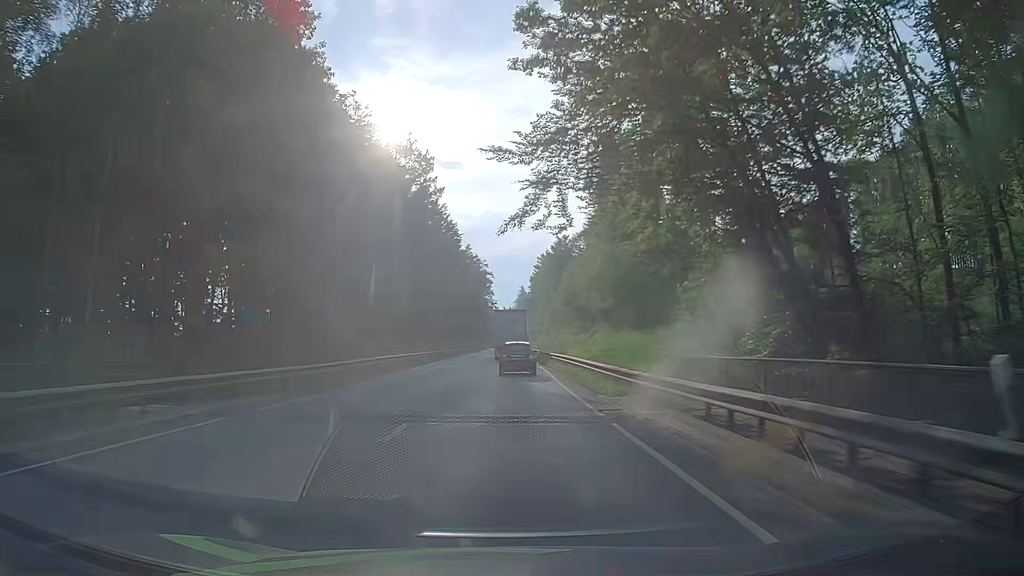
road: primary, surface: asphalt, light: Day
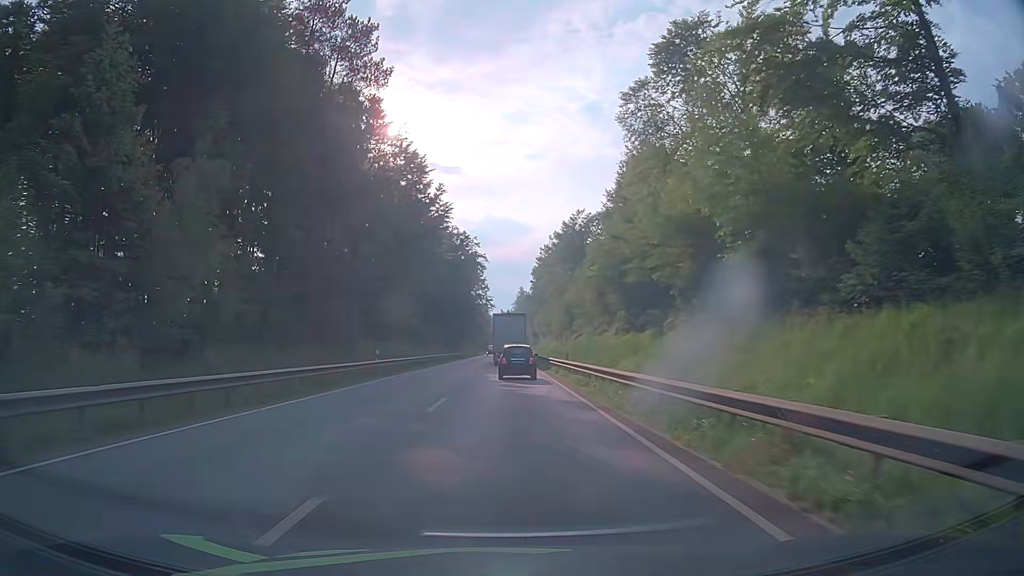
(+0.1, +31.7) m; 0°
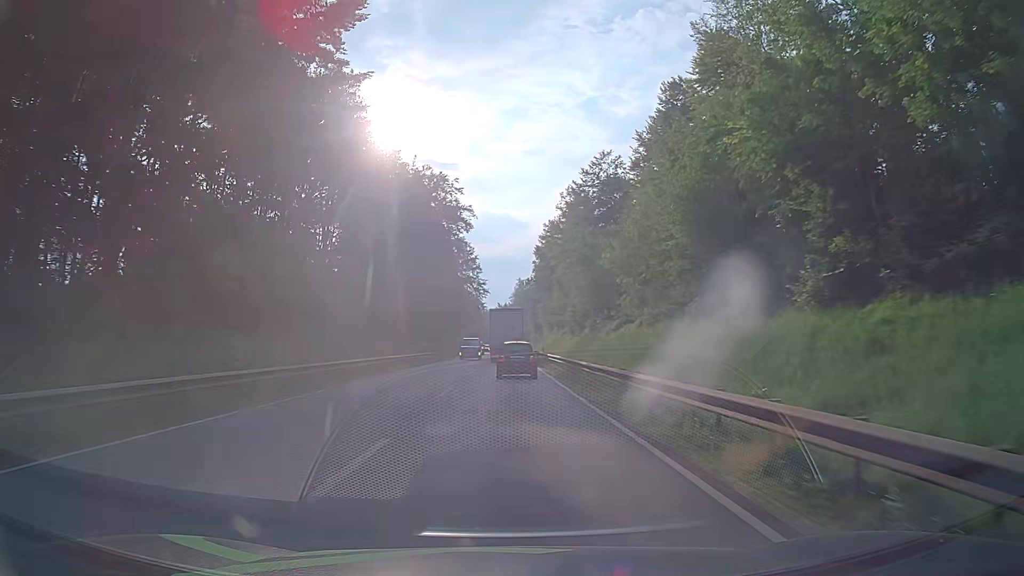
(+0.2, +32.3) m; +1°
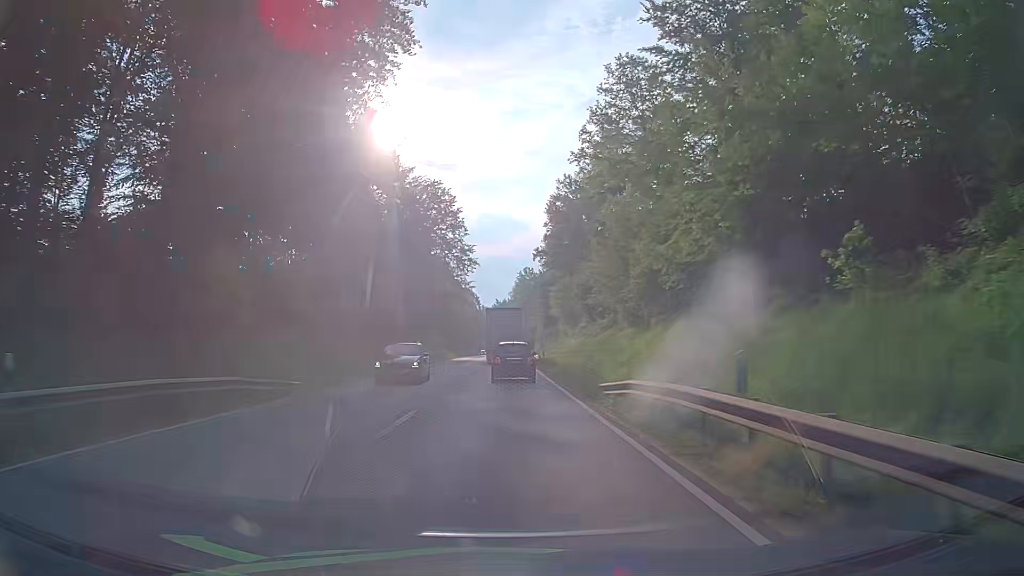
(-0.1, +44.0) m; 0°
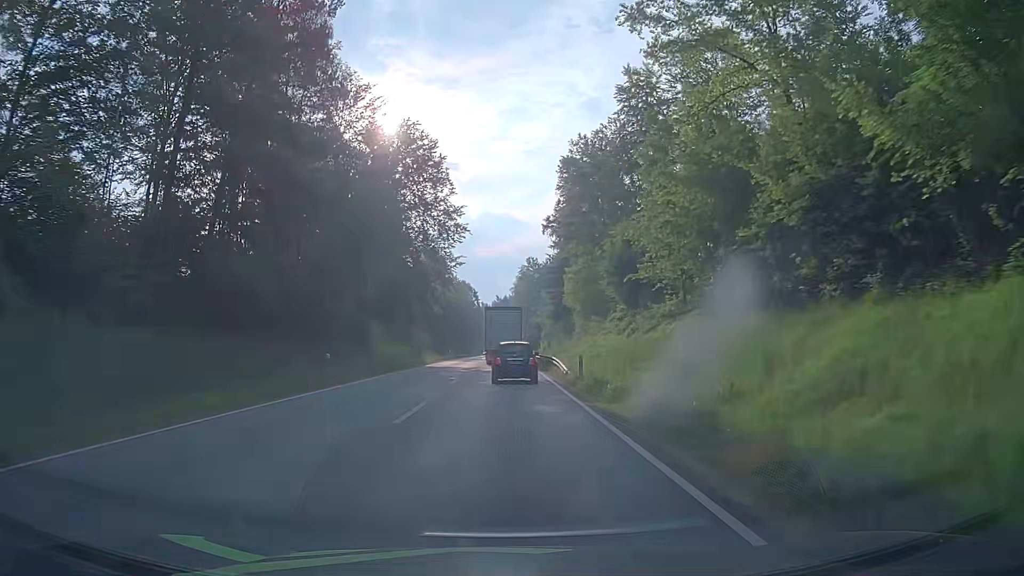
(-0.1, +22.3) m; 0°
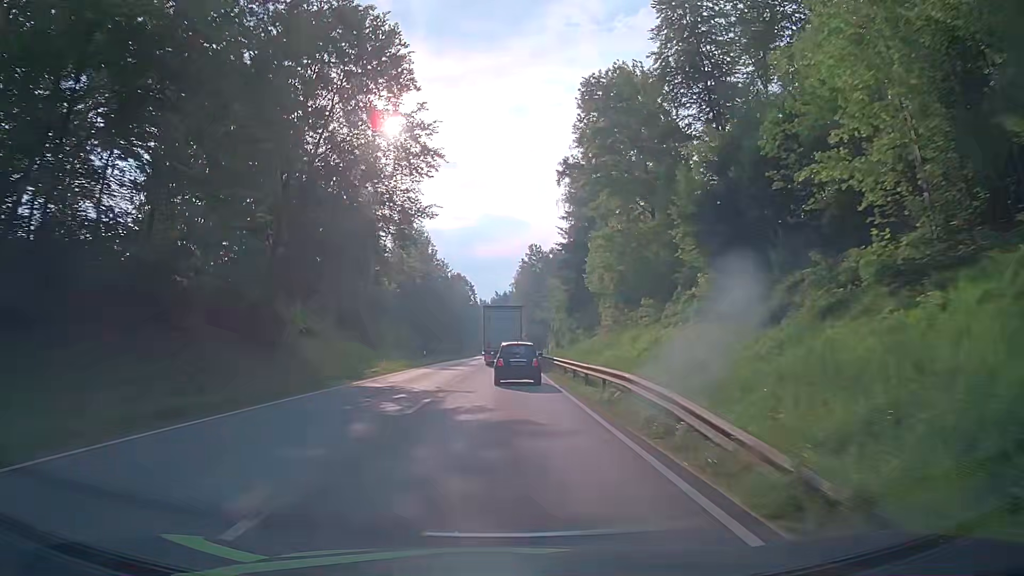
(+0.1, +22.3) m; 0°
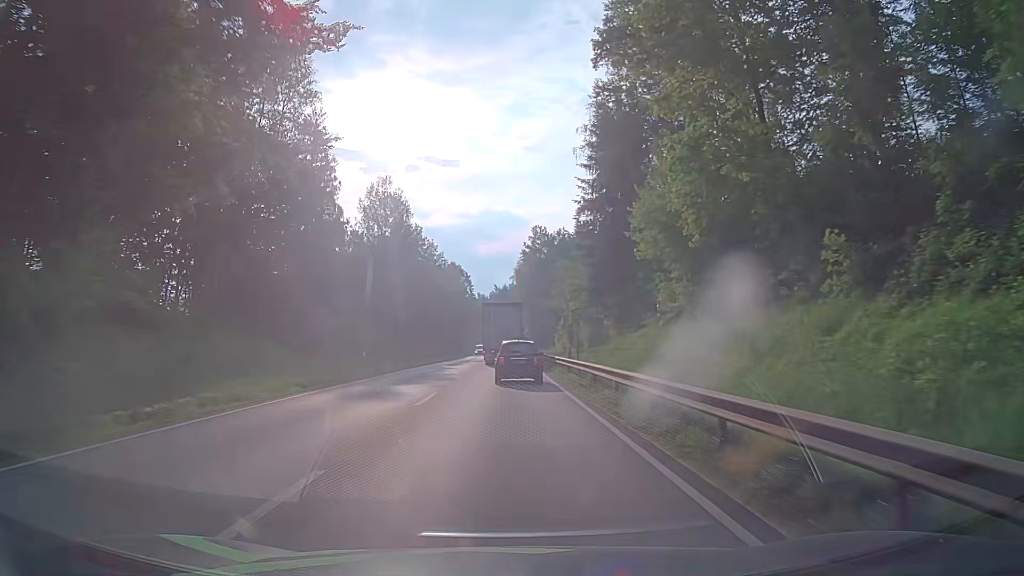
(+0.1, +22.2) m; 0°
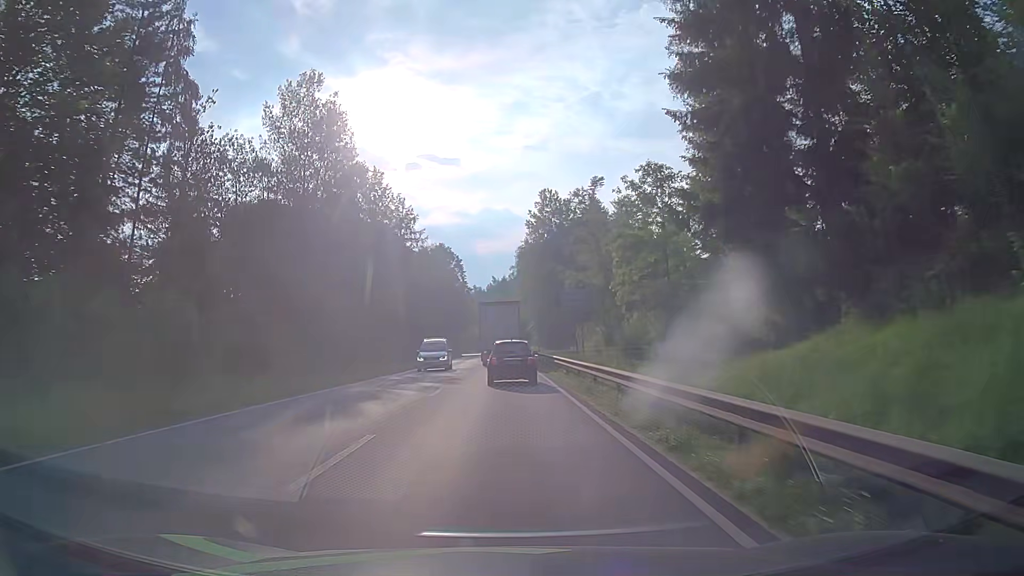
(+0.4, +33.0) m; +1°
(0, +10) (0, +20) (0, +30) (0, +40) (0, +50) (-1, +60) (-1, +70) (-1, +80) (-2, +90) (-2, +100) m
